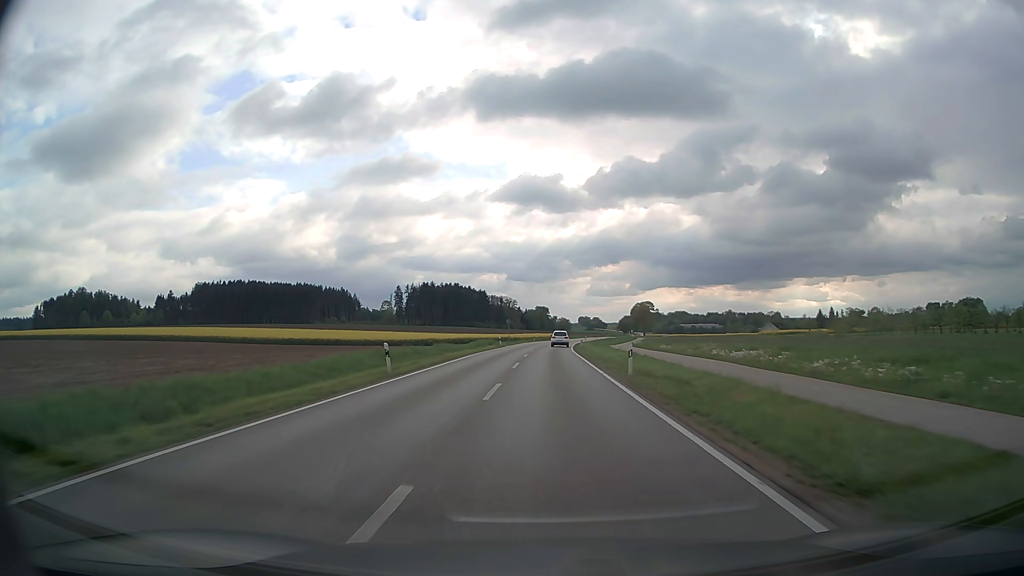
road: secondary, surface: asphalt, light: Day
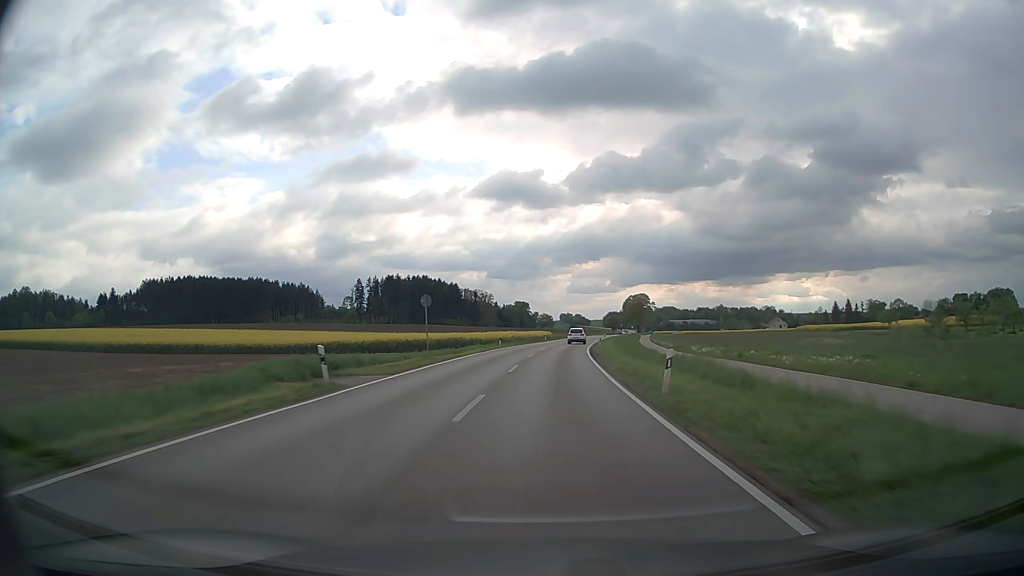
(+0.4, +50.8) m; +2°
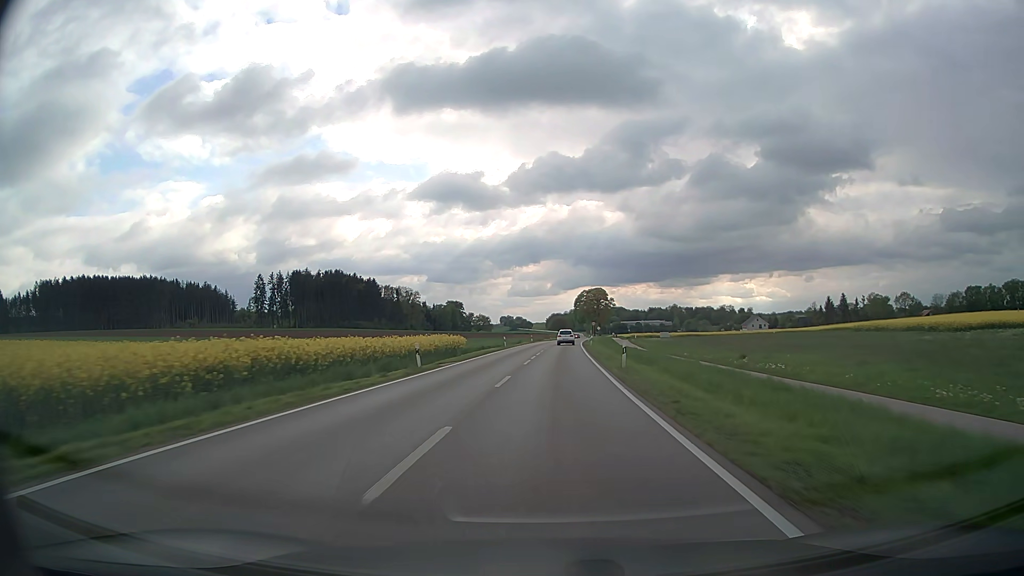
(+2.7, +64.1) m; +5°
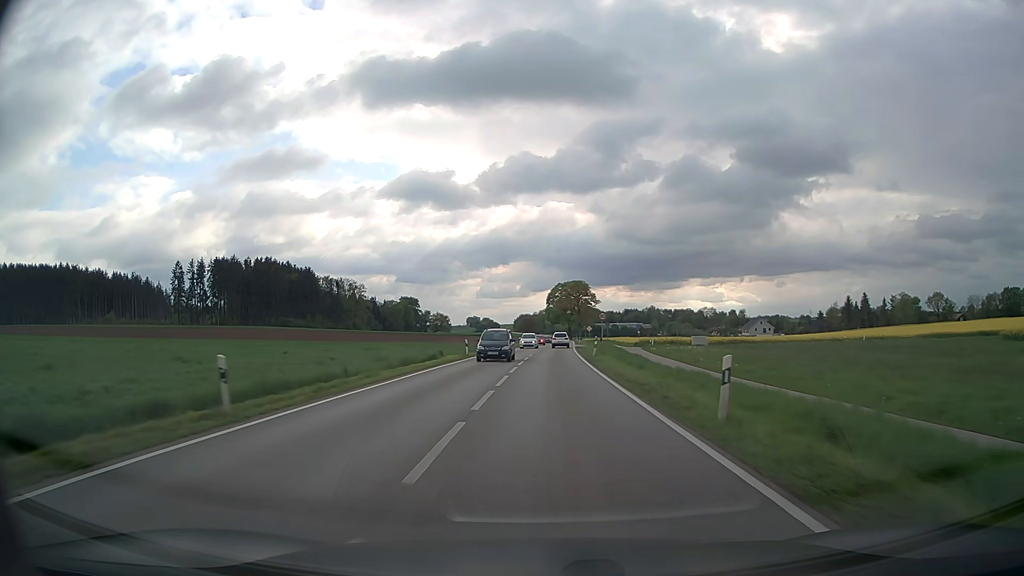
(+1.1, +52.8) m; +3°
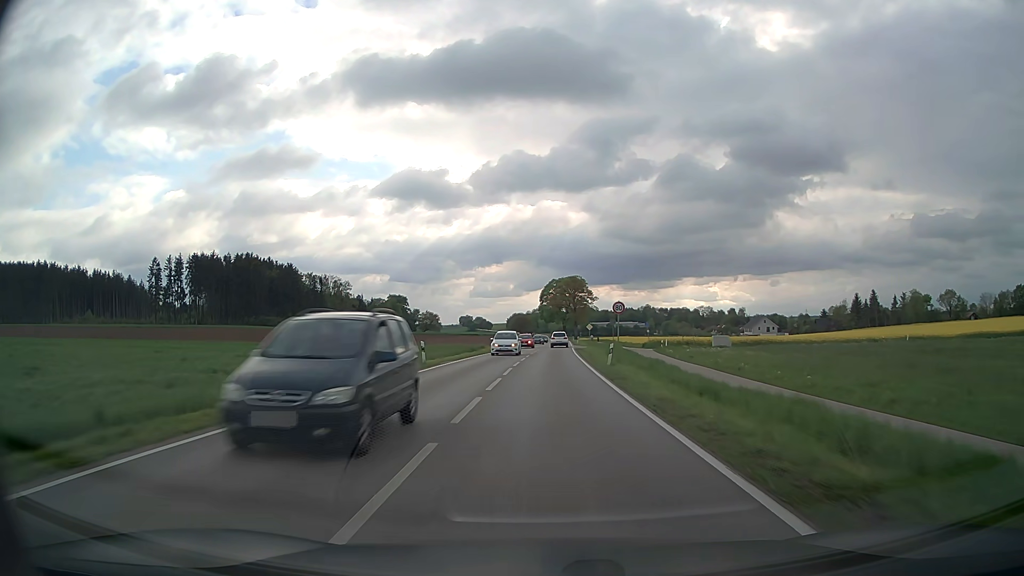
(+0.1, +13.4) m; 0°
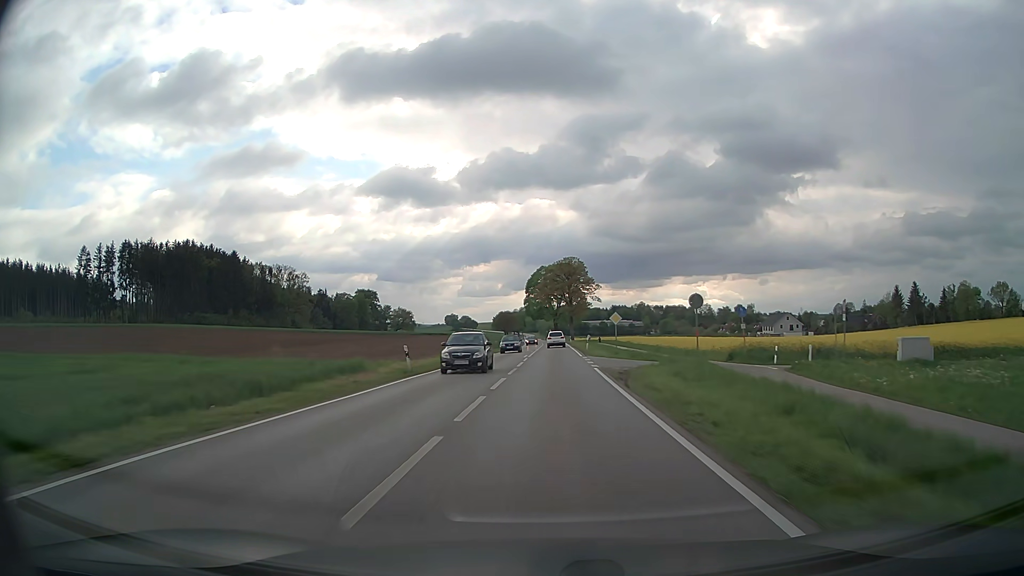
(+0.4, +40.9) m; +1°
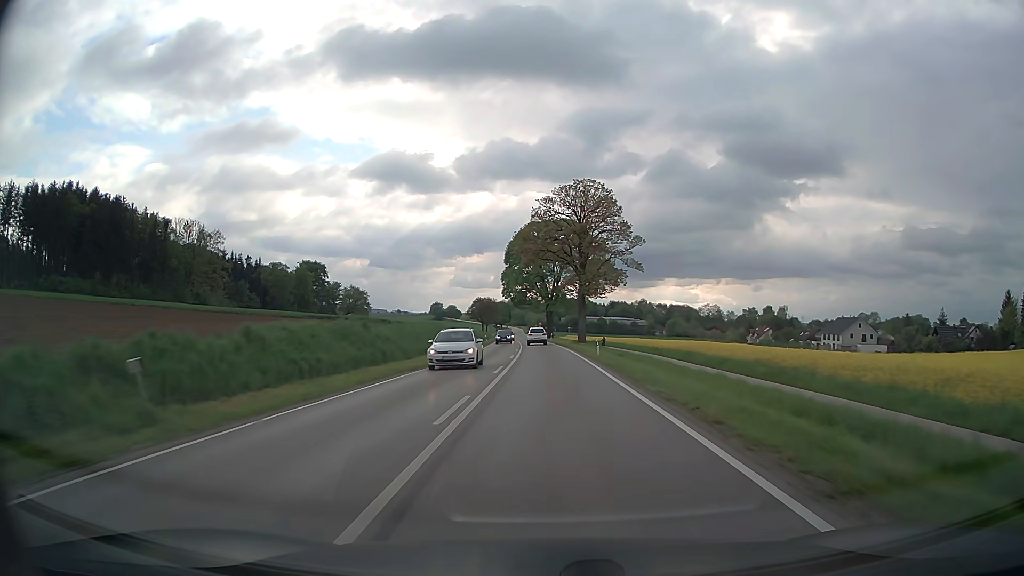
(+0.7, +66.1) m; +1°
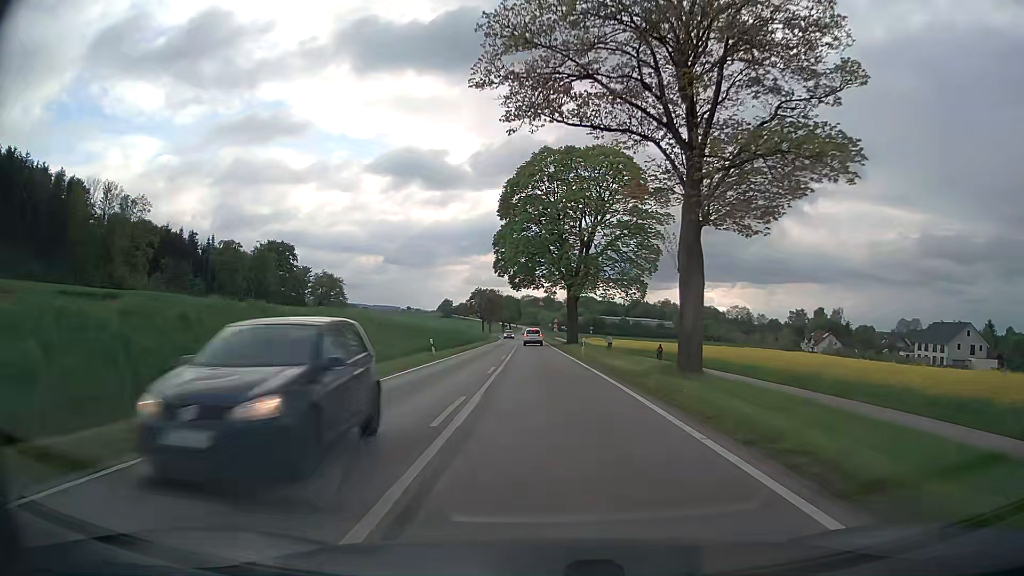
(-0.3, +47.0) m; -1°
(0, +10) (0, +20) (0, +30) (-1, +40) (-1, +50) (-1, +60) (-1, +70) (-2, +80) (-2, +90) (-2, +100) m
